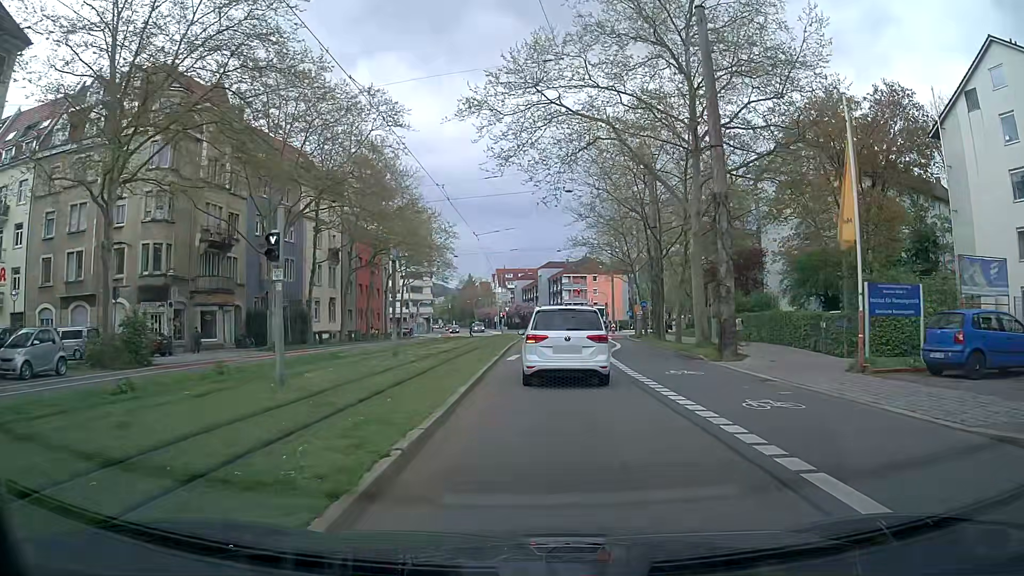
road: secondary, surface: asphalt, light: Day
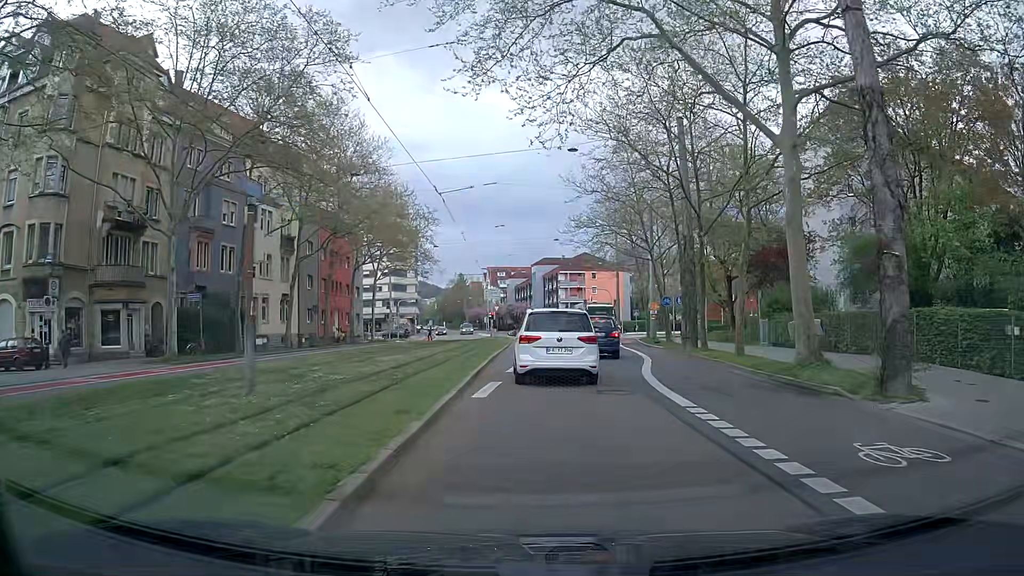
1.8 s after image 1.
(+0.1, +11.3) m; +1°
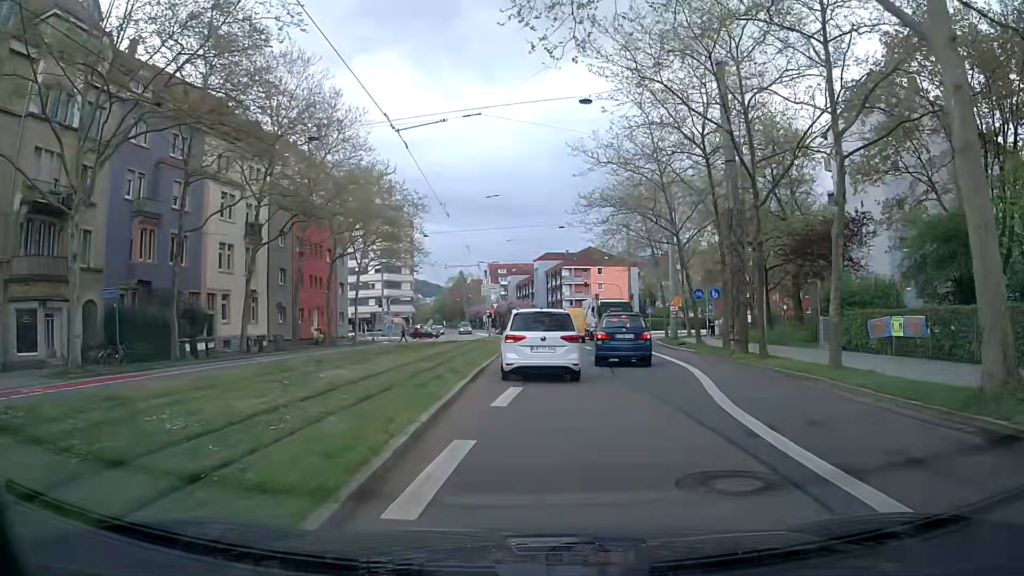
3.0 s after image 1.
(0.0, +7.5) m; 0°
